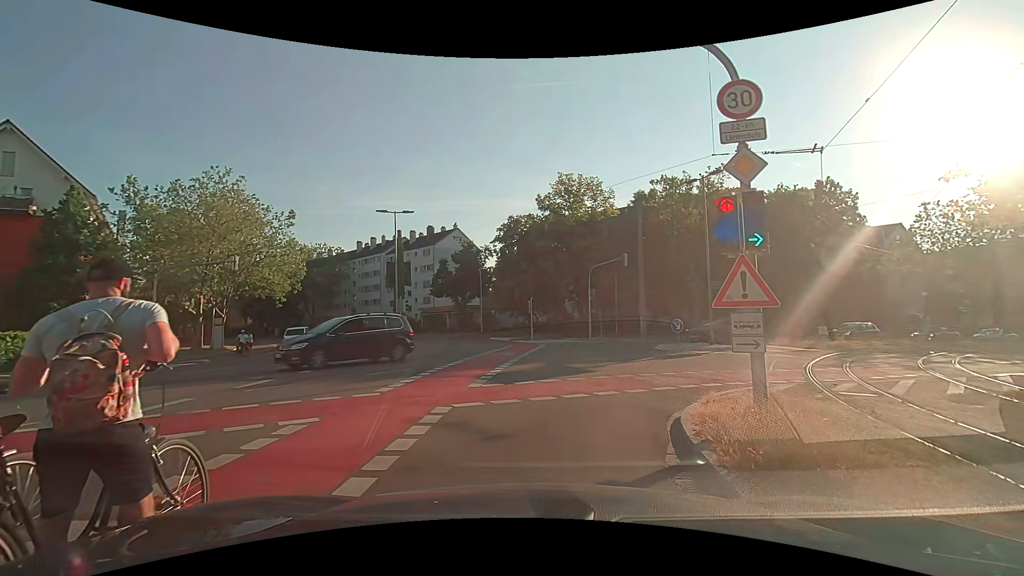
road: secondary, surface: asphalt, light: Day
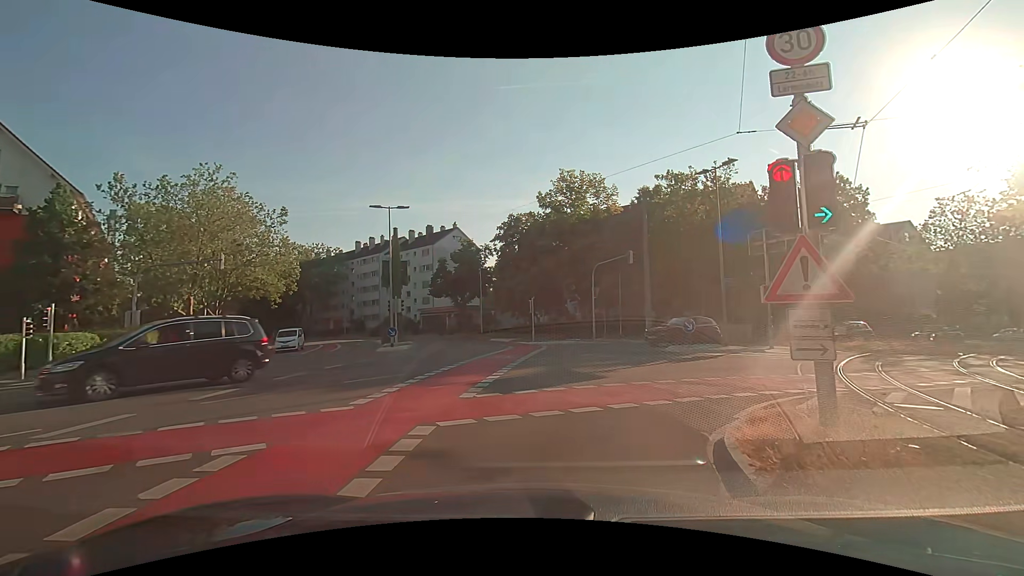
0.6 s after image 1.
(0.0, +1.6) m; 0°
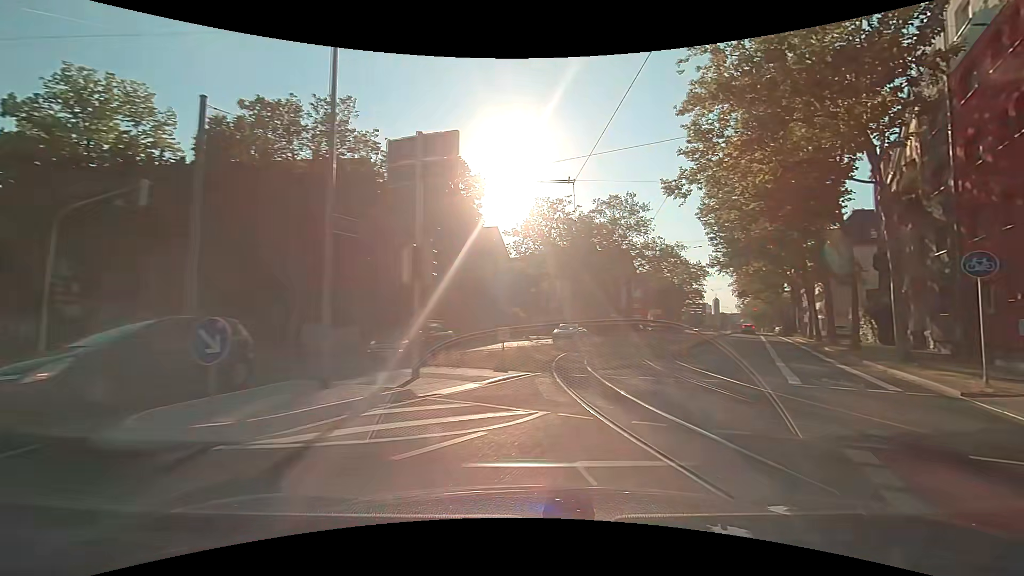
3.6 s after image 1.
(+3.8, +15.1) m; +40°
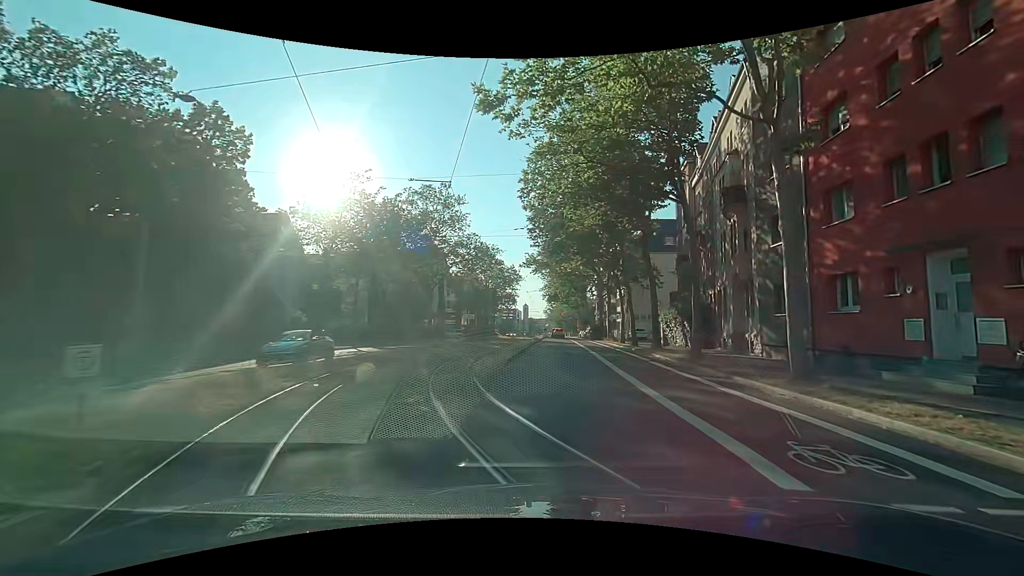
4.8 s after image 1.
(+2.0, +8.7) m; +22°
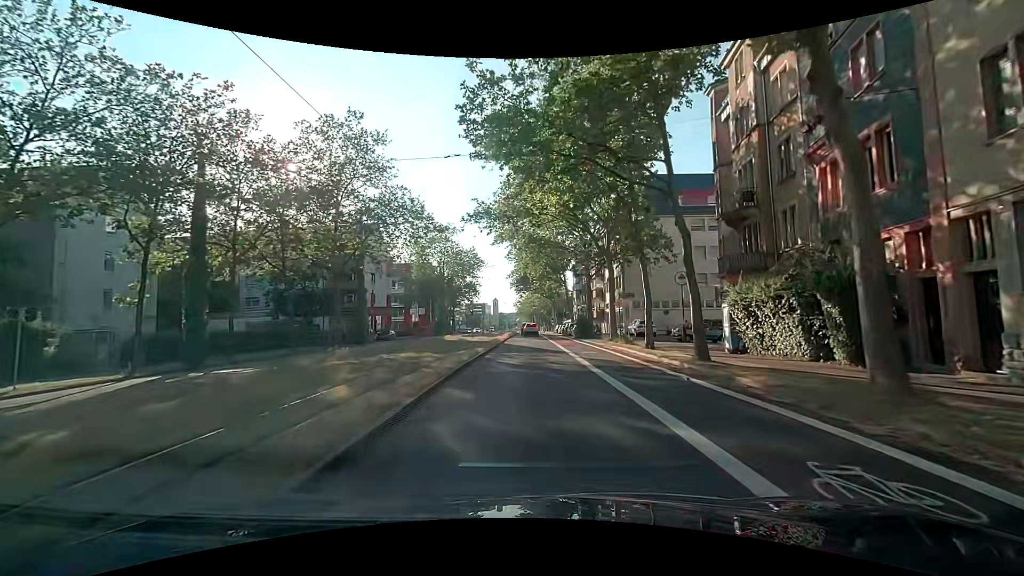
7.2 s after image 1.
(+1.4, +20.9) m; +5°
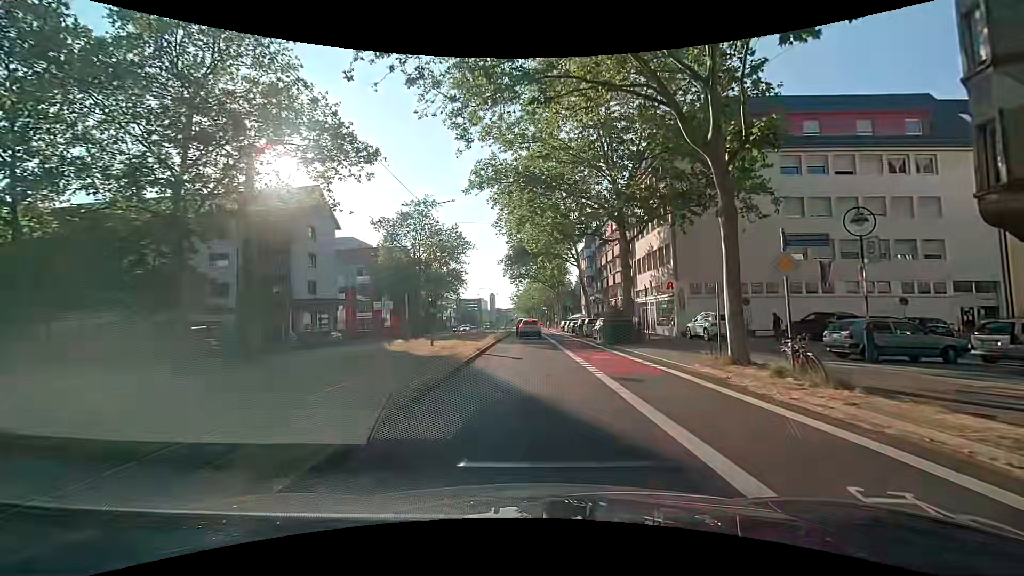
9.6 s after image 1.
(-0.2, +19.0) m; -1°
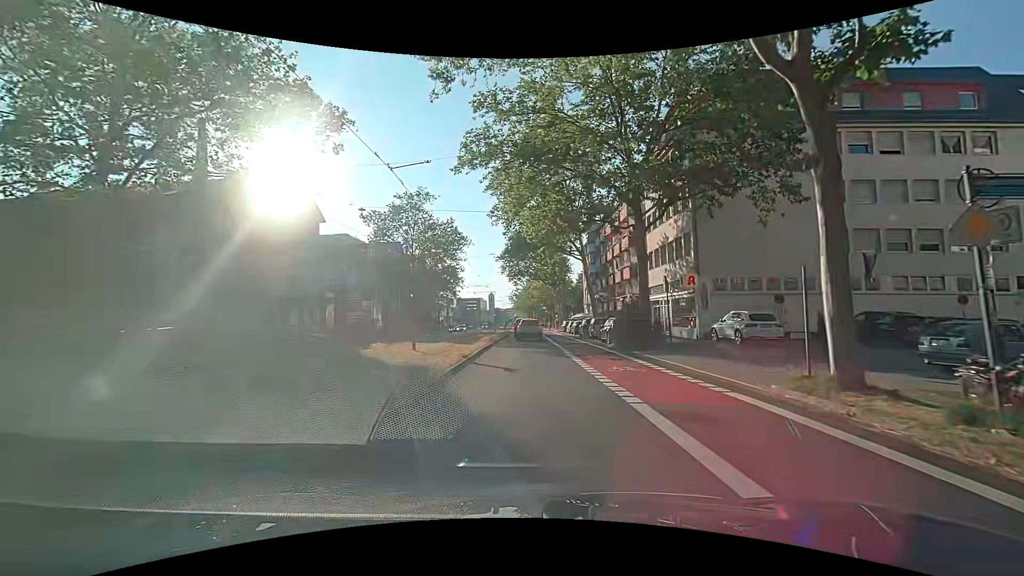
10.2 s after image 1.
(0.0, +4.3) m; +1°
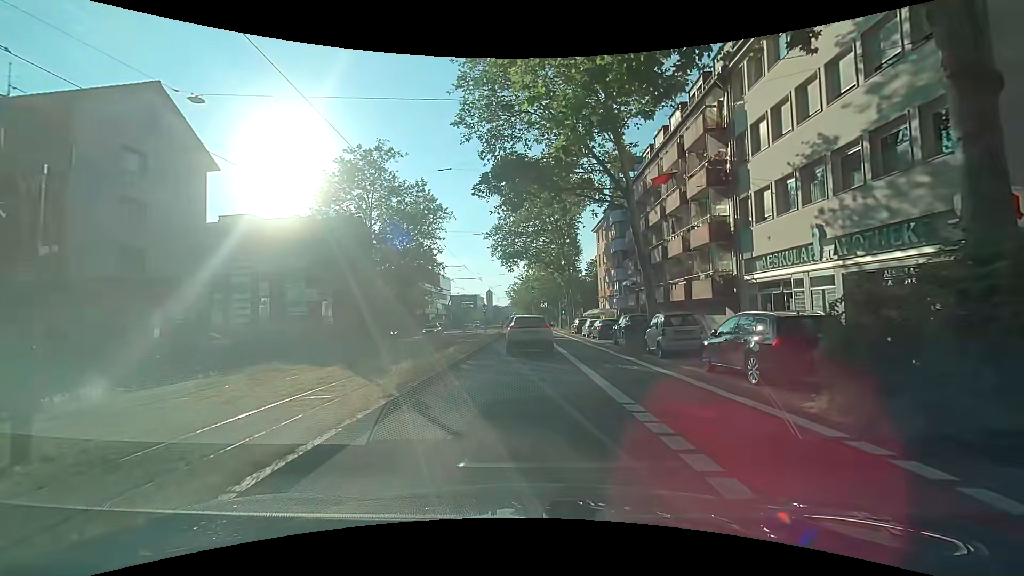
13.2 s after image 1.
(0.0, +18.4) m; +1°
(0, +10) (0, +20) (-1, +30) (-1, +40) (-1, +50) (-1, +60) (-1, +70) (0, +80) (0, +90) (0, +100) m
